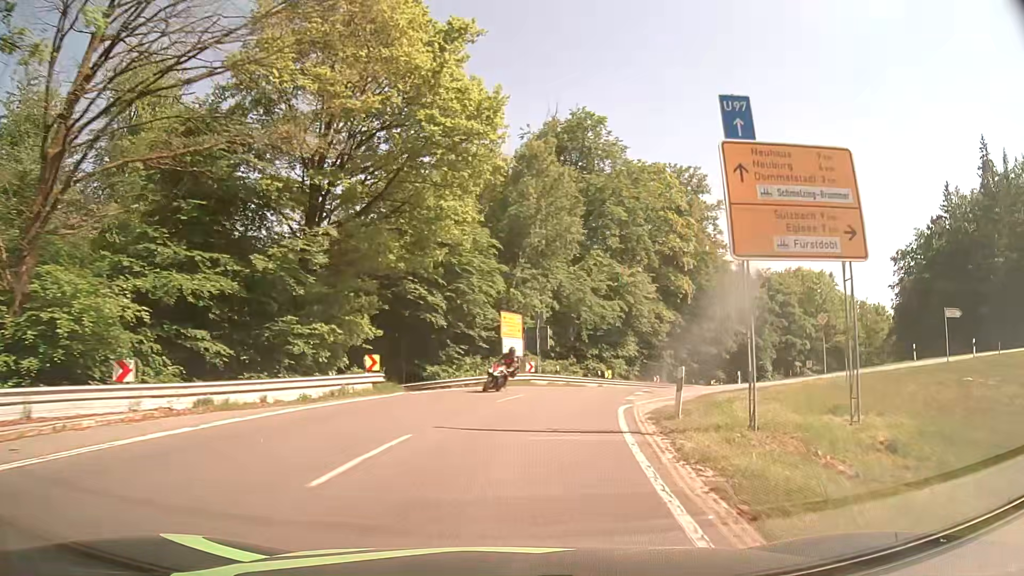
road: secondary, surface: asphalt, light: Day
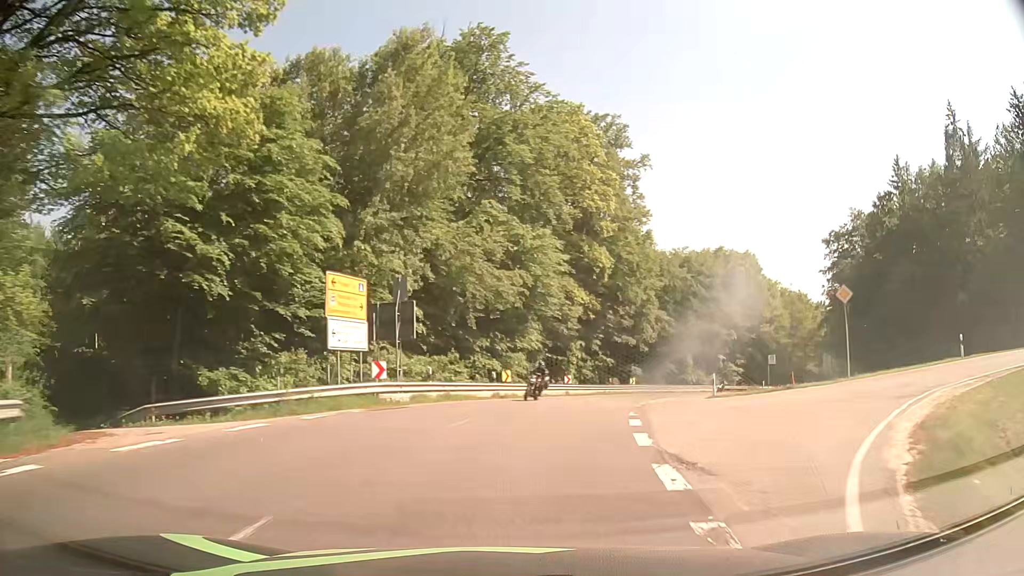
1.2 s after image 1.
(+1.4, +15.8) m; +10°
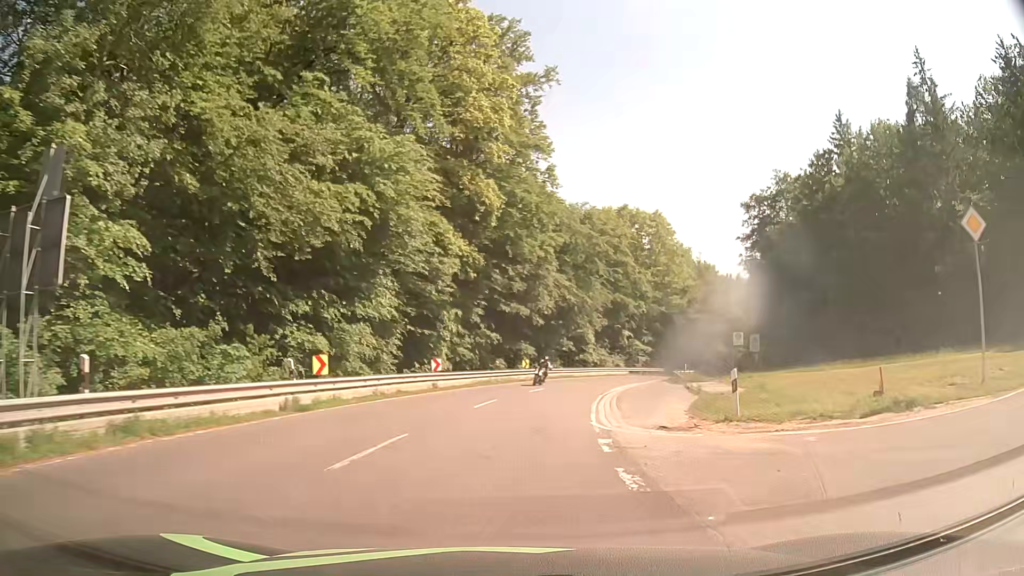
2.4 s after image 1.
(+1.5, +15.2) m; +10°
